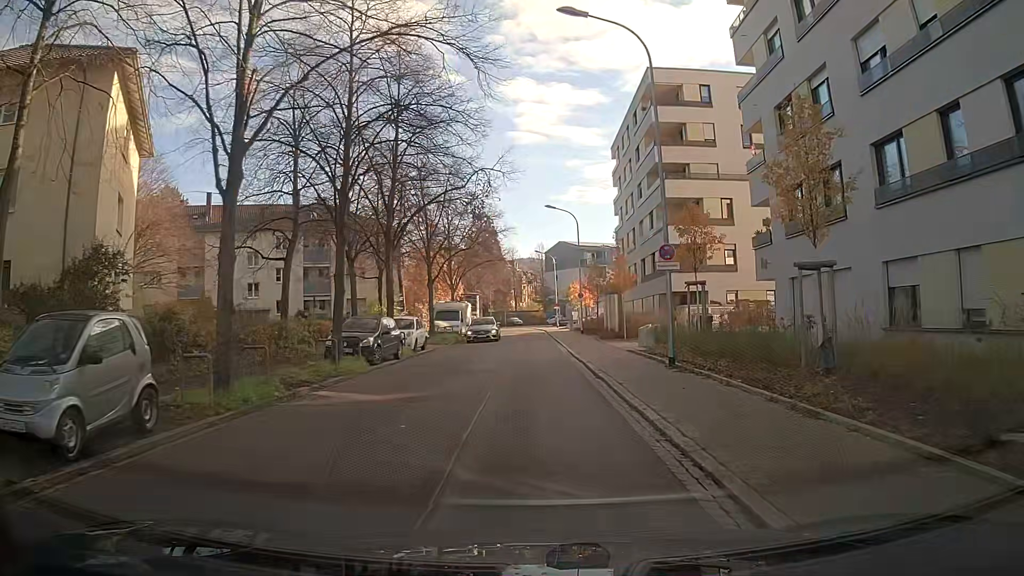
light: Day
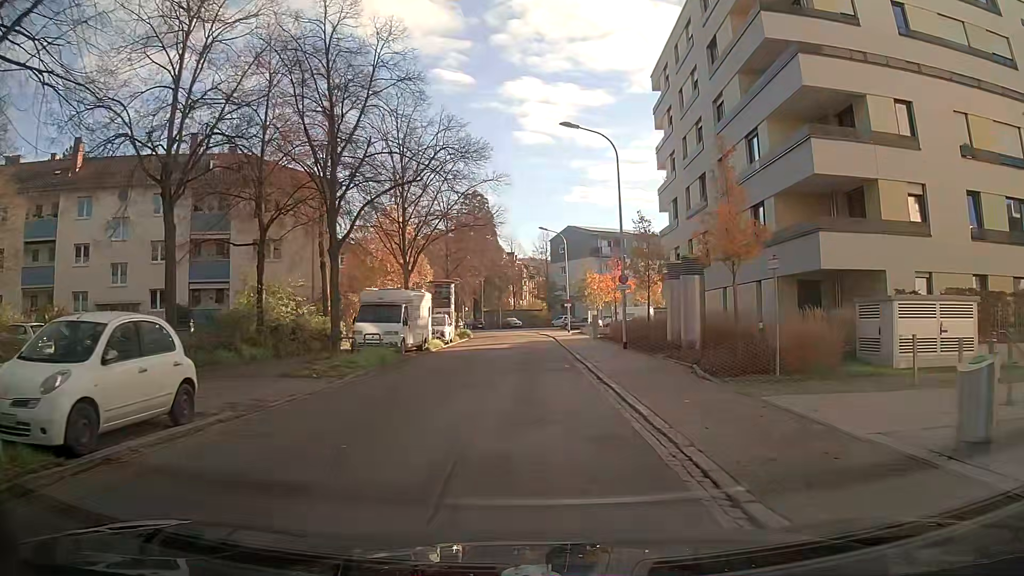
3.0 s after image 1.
(-0.2, +21.9) m; -1°
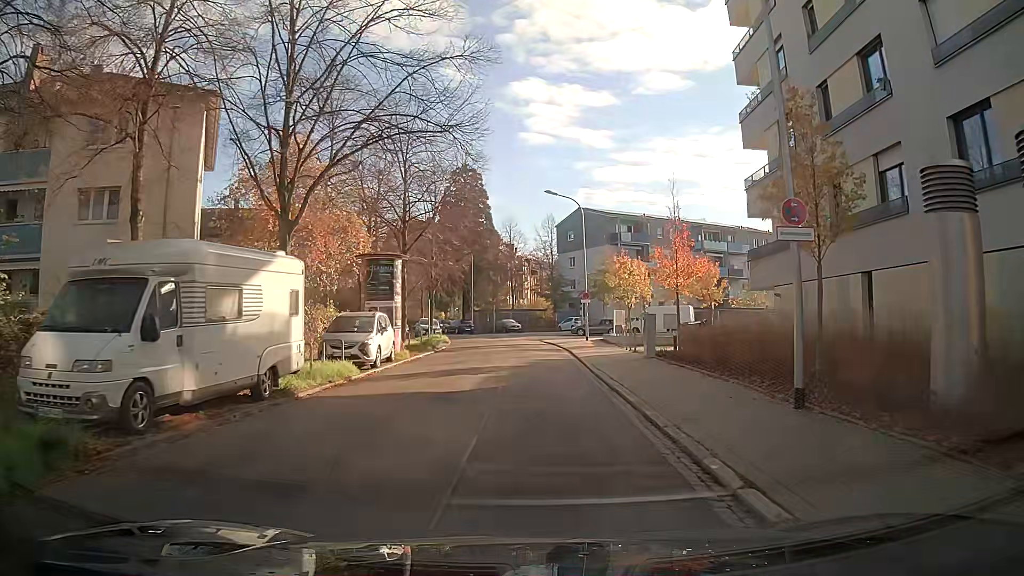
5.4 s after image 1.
(+0.1, +18.1) m; +1°
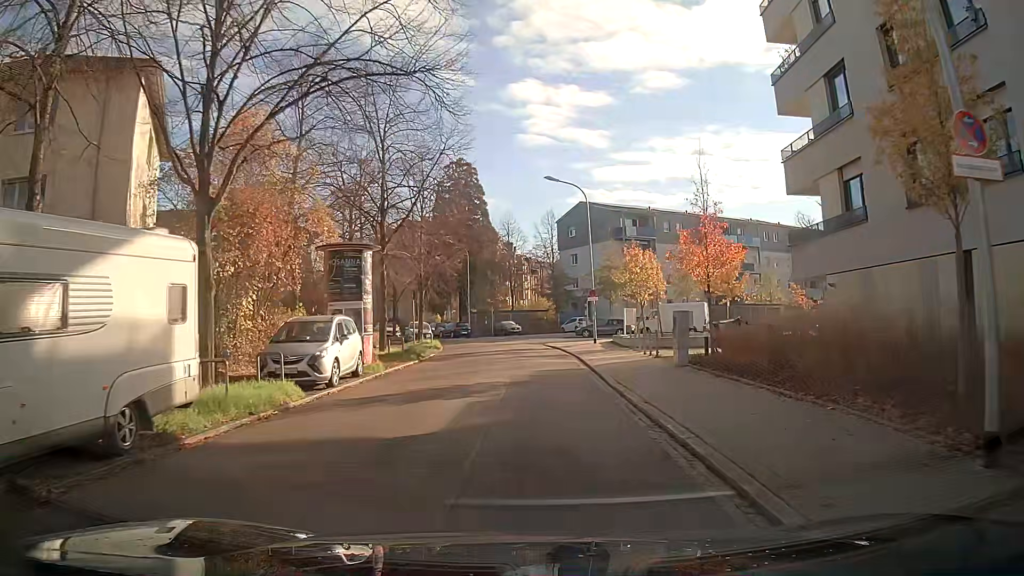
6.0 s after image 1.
(0.0, +4.6) m; -1°
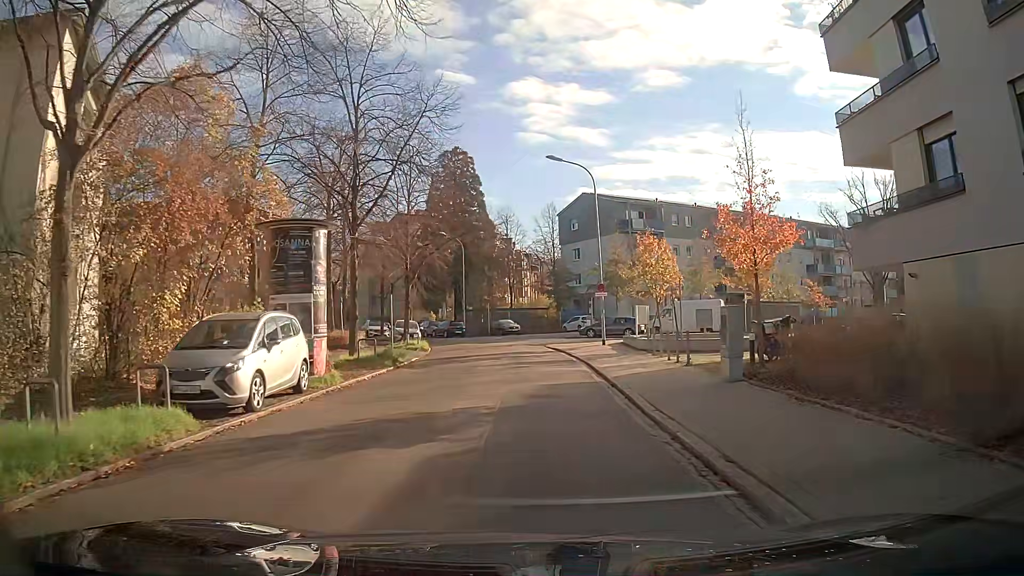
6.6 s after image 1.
(0.0, +4.6) m; 0°
(0, +10) (0, +20) (0, +30) (-2, +40) (-5, +49) (-10, +58) (-15, +67) (-20, +75) (-25, +84) (-30, +93) m
